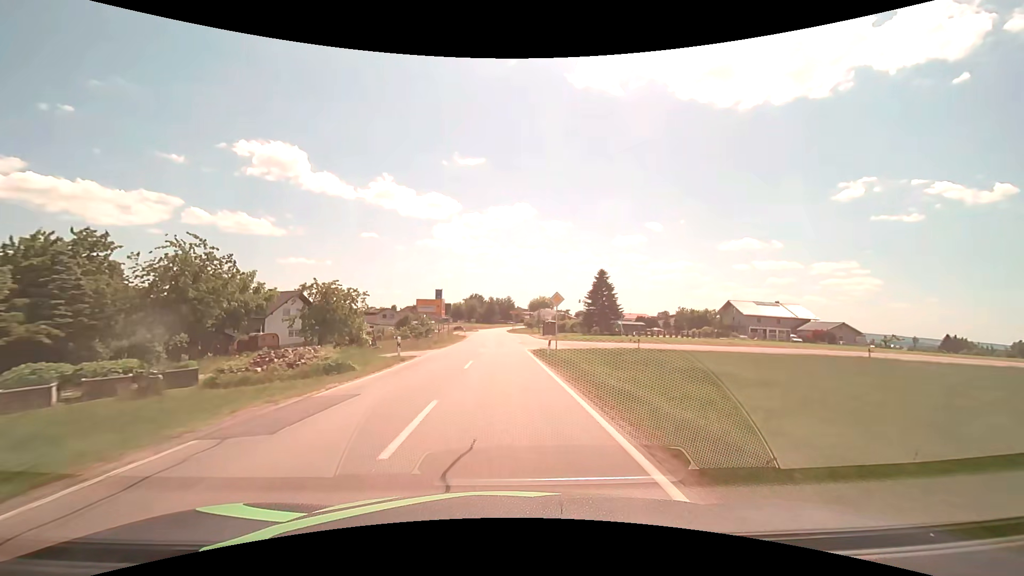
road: secondary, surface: asphalt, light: Day
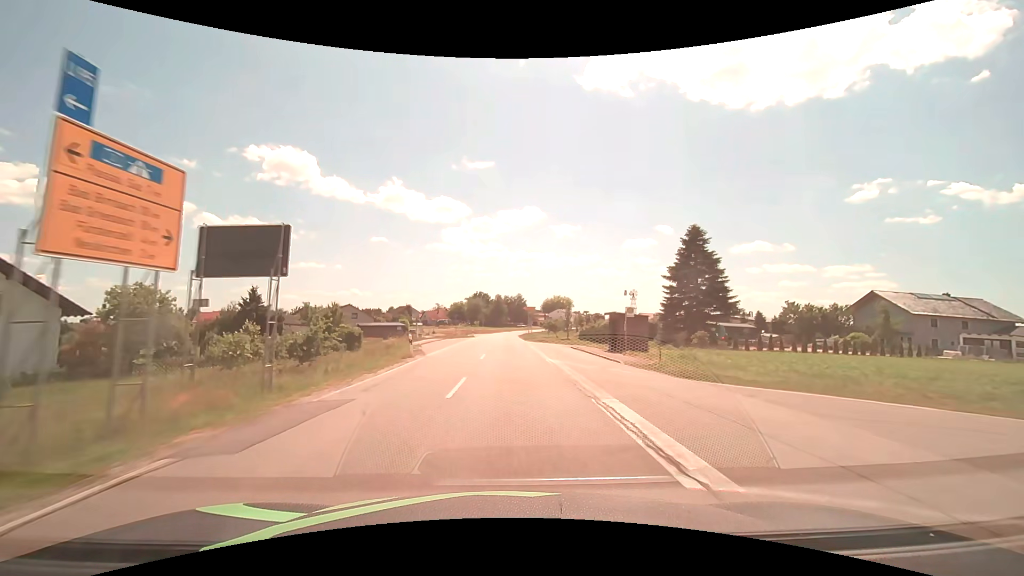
(-0.5, +42.6) m; -1°
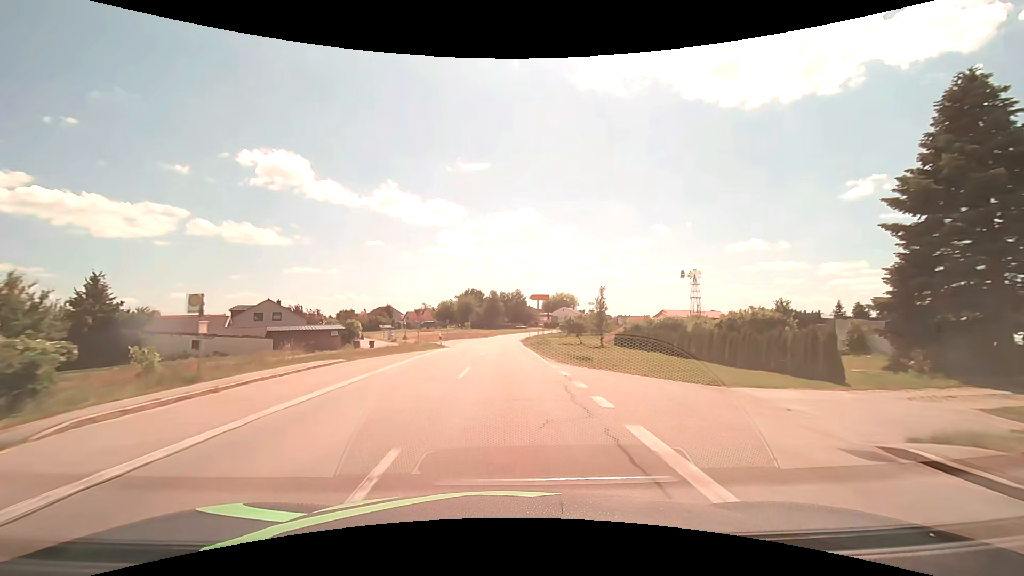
(0.0, +31.7) m; 0°
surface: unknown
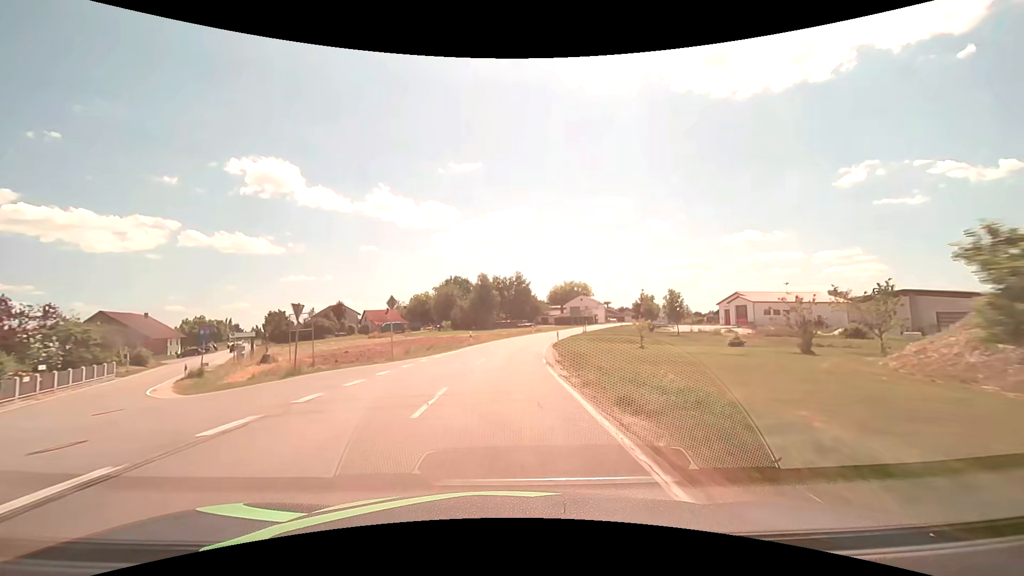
(+0.1, +52.8) m; 0°
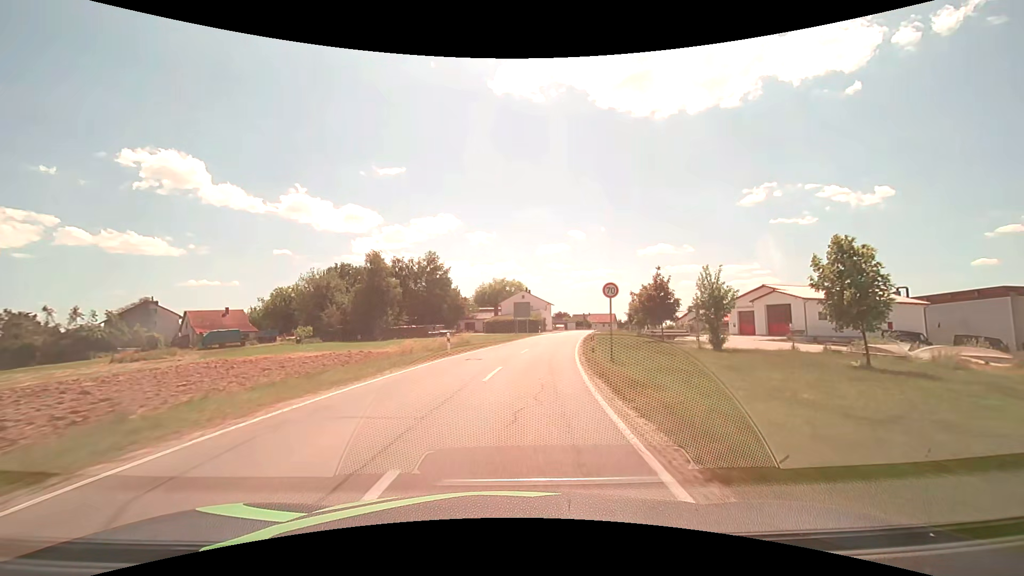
(+2.4, +42.0) m; +8°
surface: asphalt
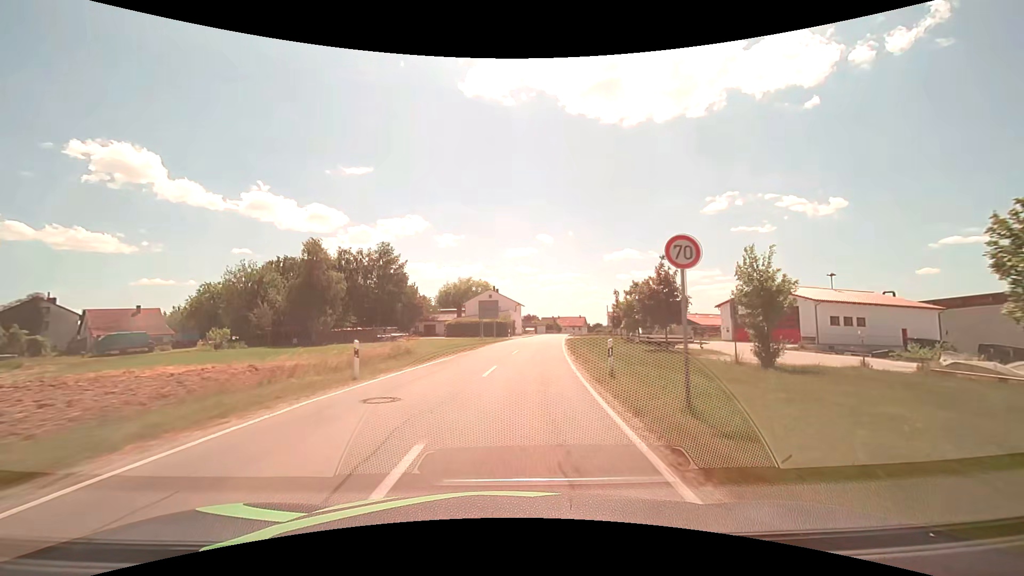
(+0.4, +10.4) m; +4°
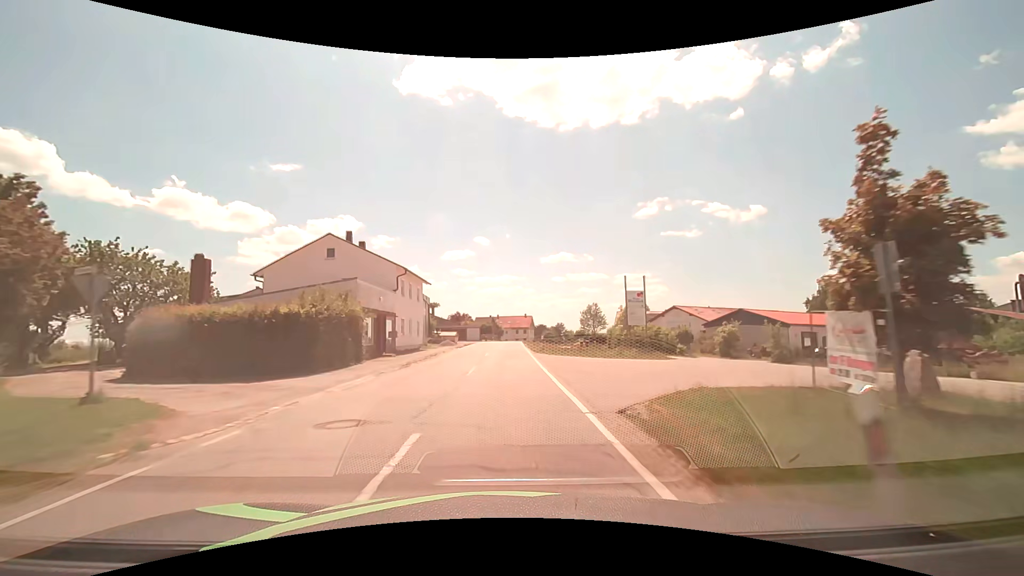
(+4.5, +52.0) m; +8°
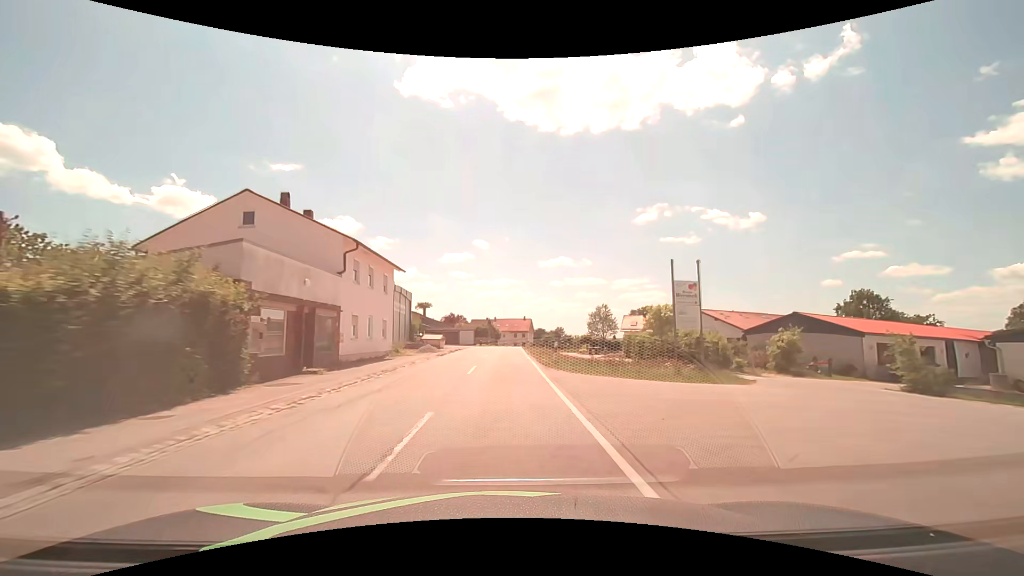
(0.0, +10.5) m; 0°
(0, +10) (0, +20) (0, +30) (0, +40) (0, +50) (0, +60) (+1, +70) (+1, +80) (+2, +90) (+3, +100) m
